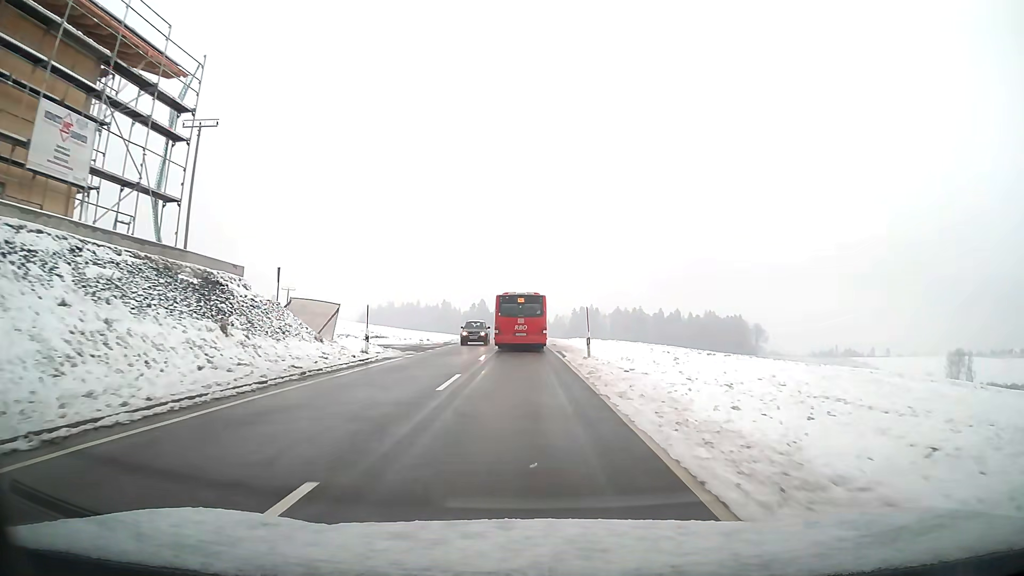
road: tertiary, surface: asphalt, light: Day
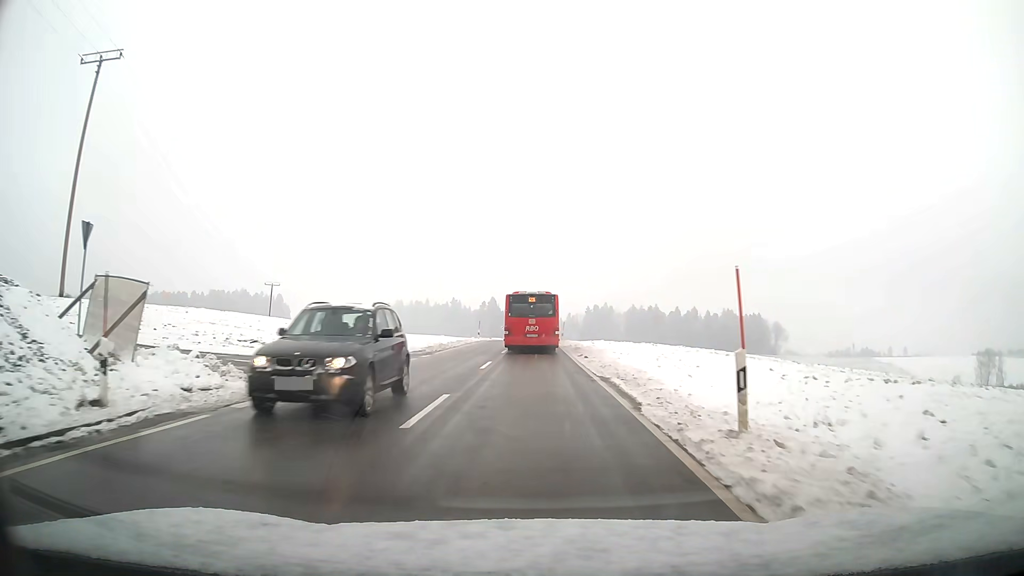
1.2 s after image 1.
(-0.1, +16.8) m; -1°
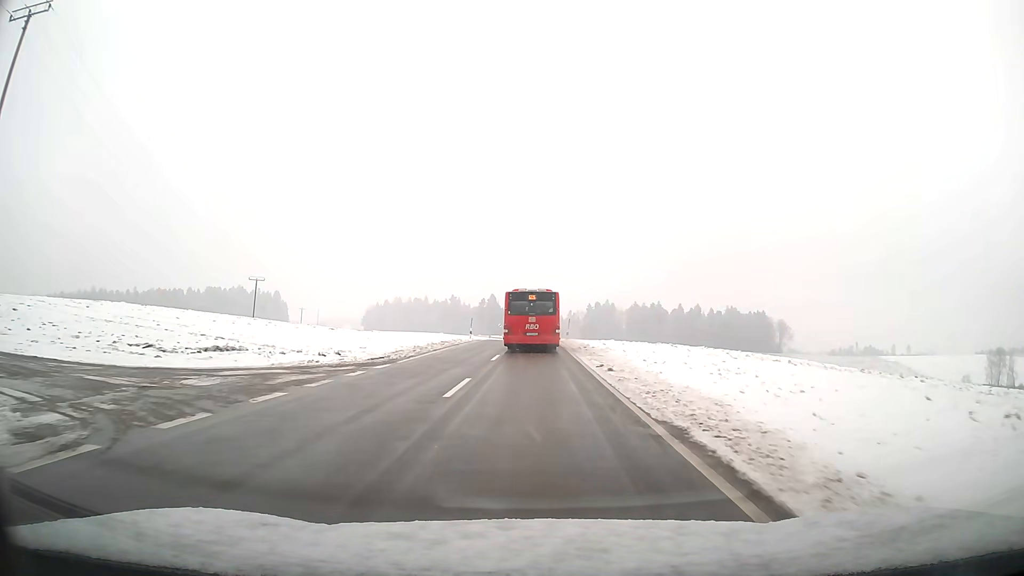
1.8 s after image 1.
(0.0, +8.3) m; 0°
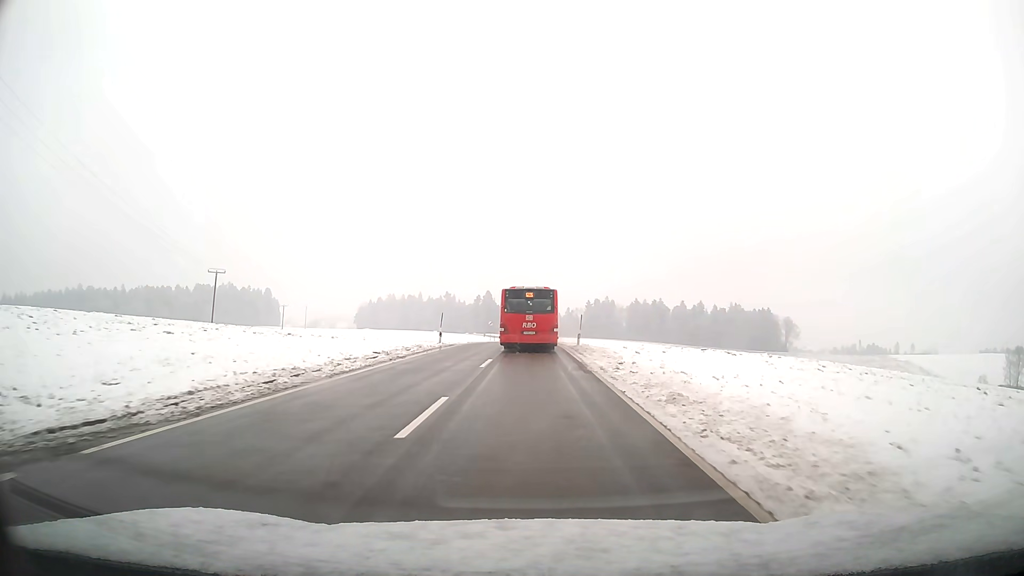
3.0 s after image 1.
(0.0, +16.4) m; 0°
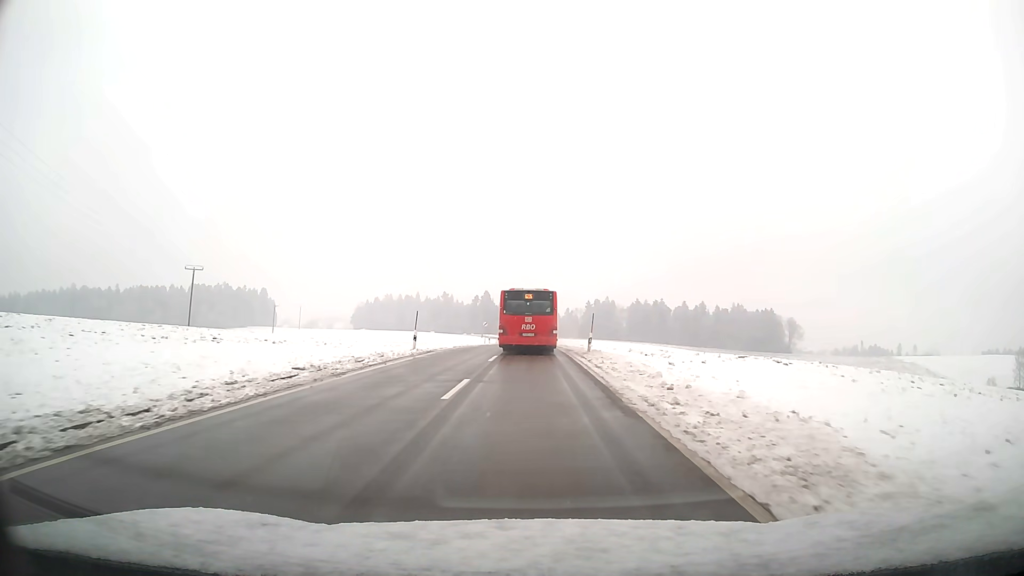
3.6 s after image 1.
(0.0, +8.0) m; 0°
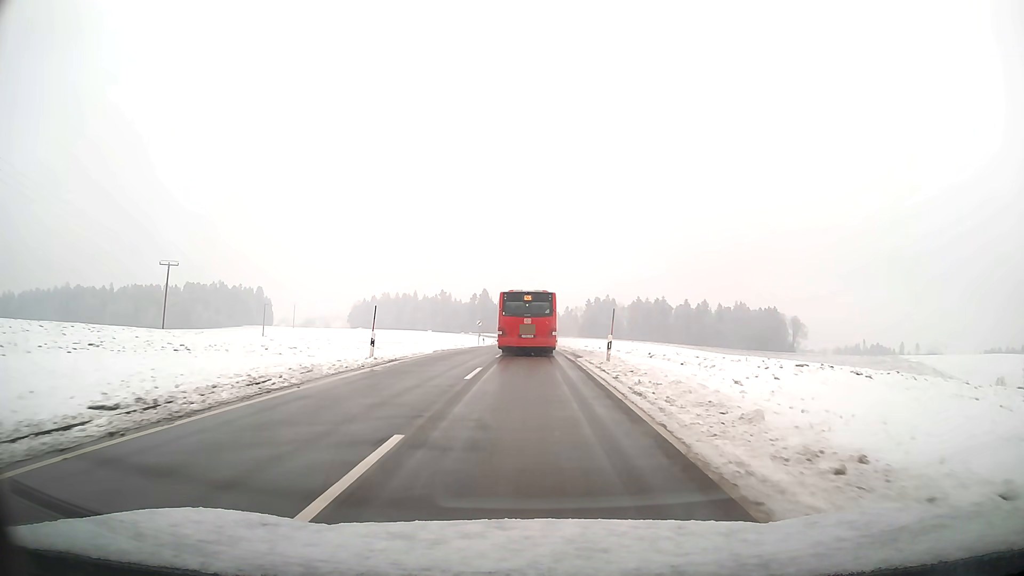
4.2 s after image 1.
(0.0, +7.9) m; 0°
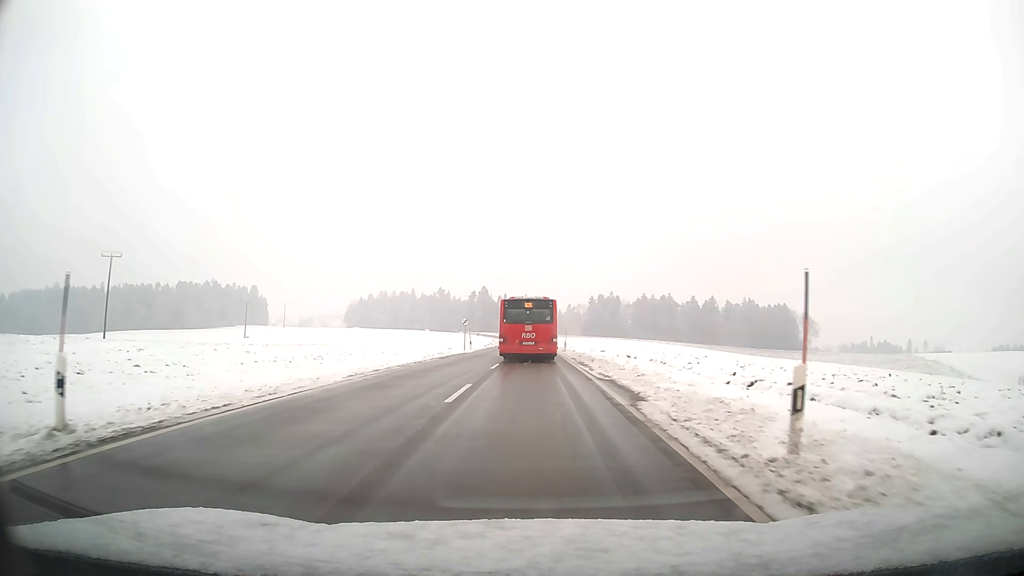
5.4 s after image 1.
(0.0, +15.9) m; 0°
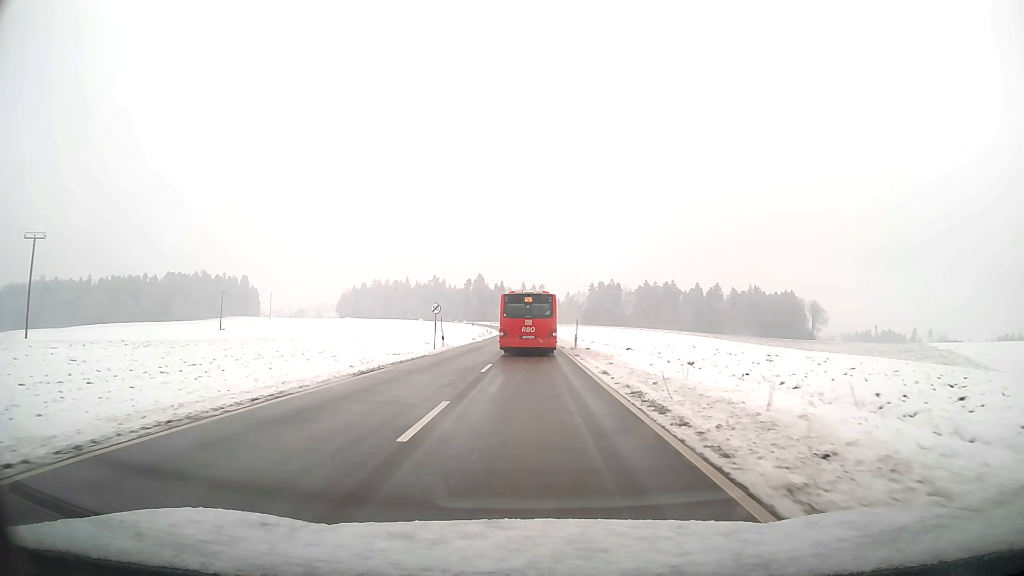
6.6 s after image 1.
(0.0, +16.1) m; 0°
(0, +10) (0, +20) (0, +30) (0, +40) (0, +50) (0, +60) (0, +70) (0, +80) (0, +90) (0, +100) m
